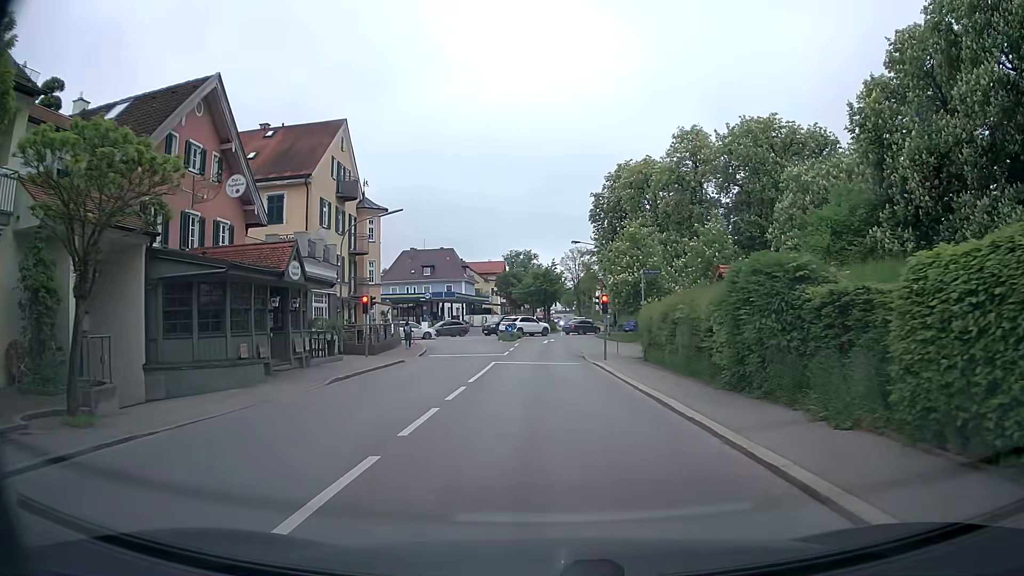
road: secondary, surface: asphalt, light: Day
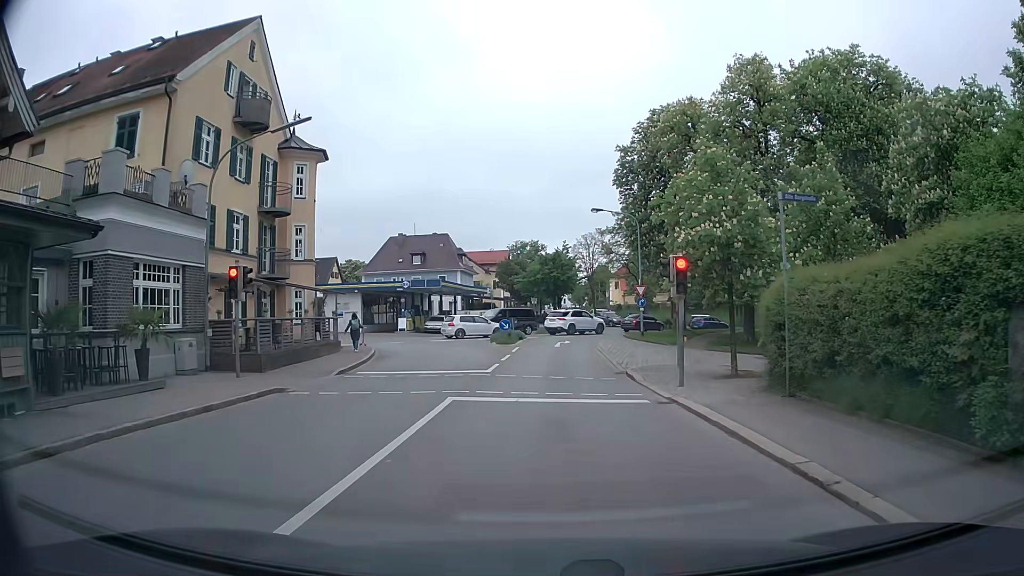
(-0.3, +15.1) m; -1°
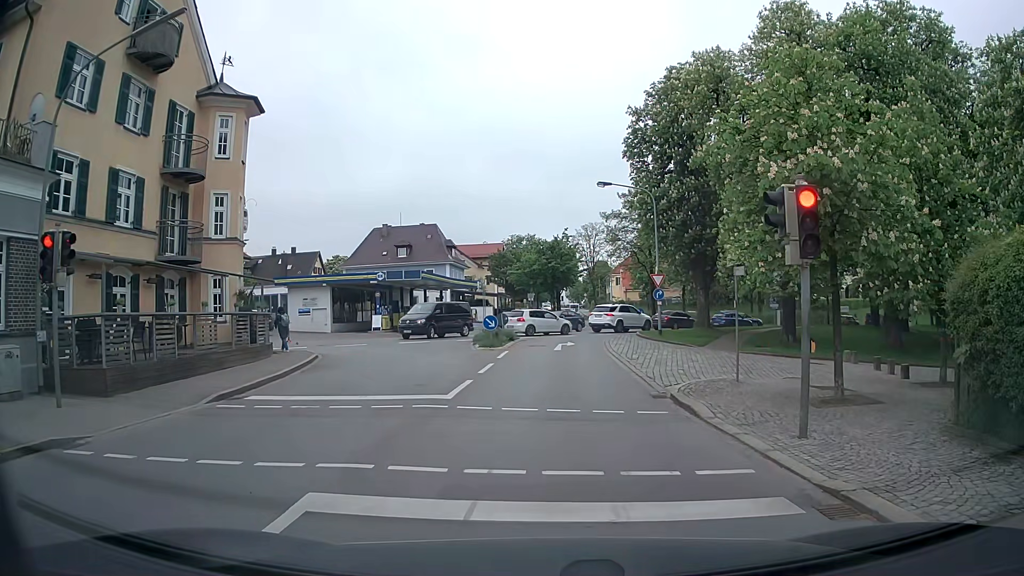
(0.0, +7.1) m; -1°
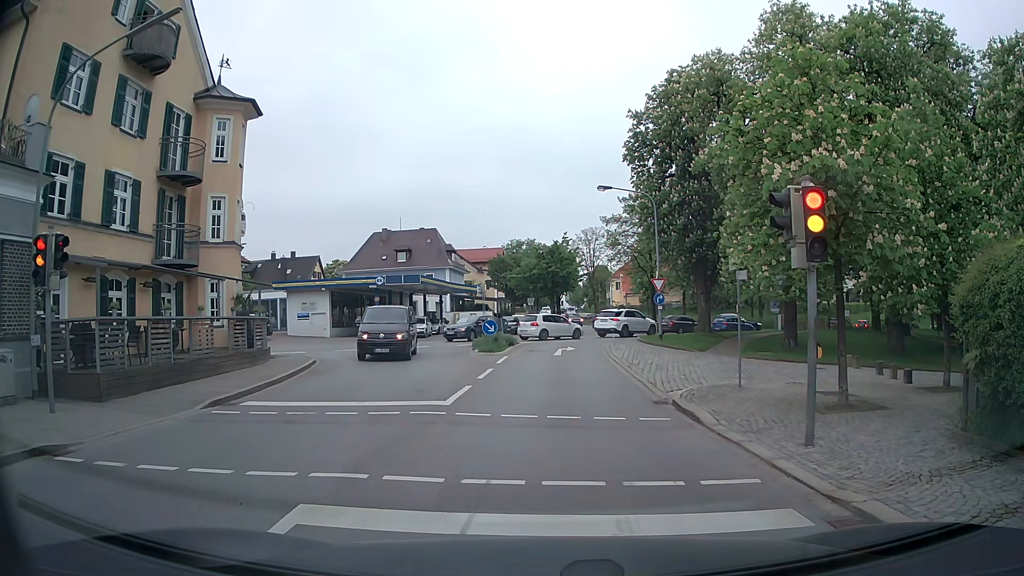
(0.0, +0.3) m; 0°
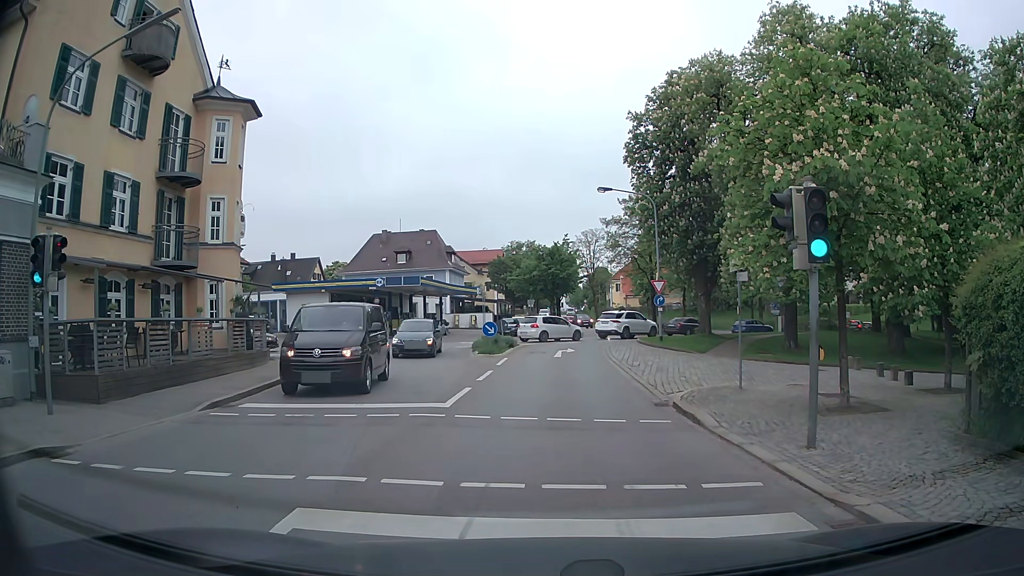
(0.0, 0.0) m; 0°
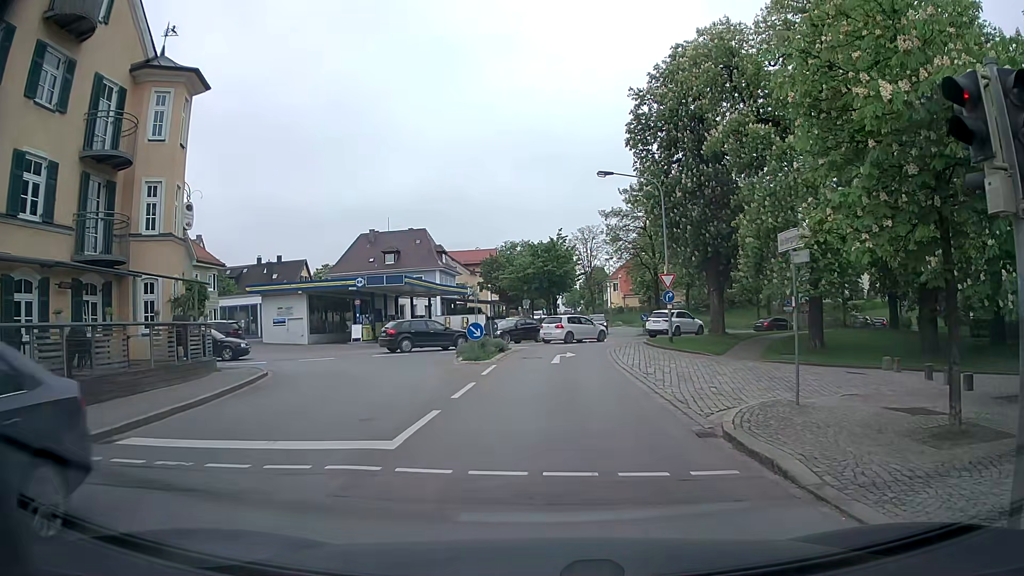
(+0.1, +4.2) m; +1°
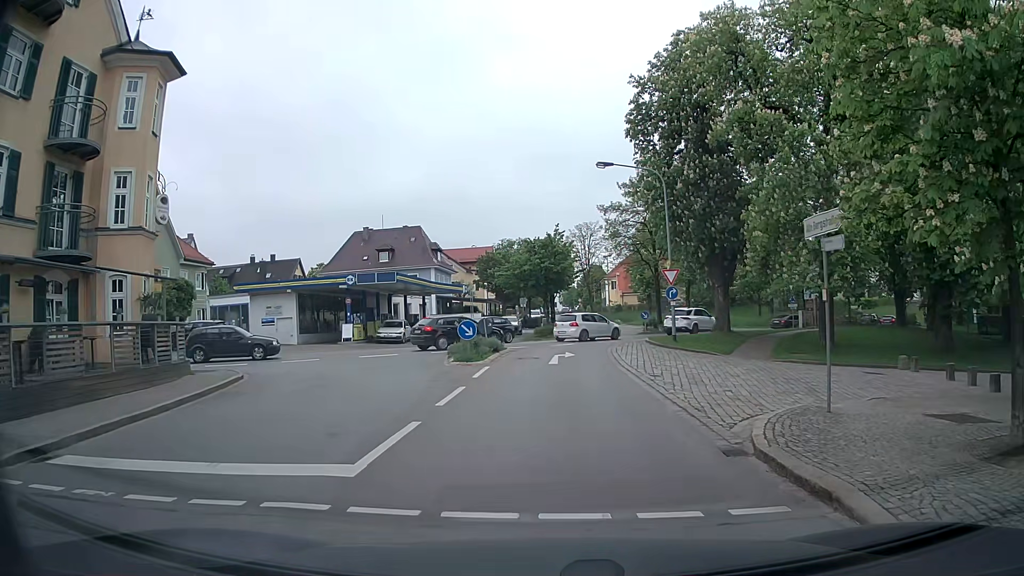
(0.0, +1.6) m; +1°
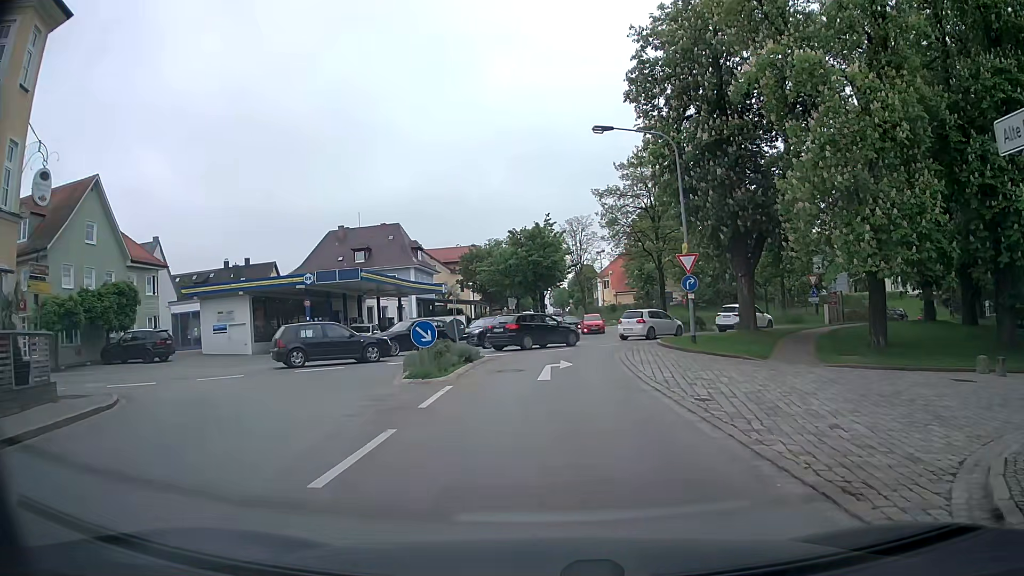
(0.0, +6.0) m; 0°
